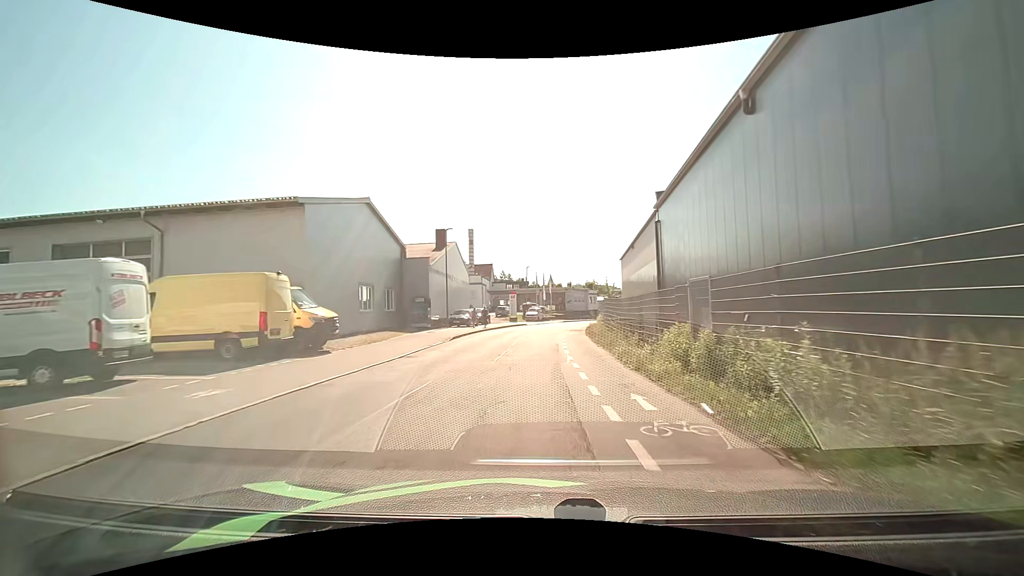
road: residential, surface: asphalt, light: Day
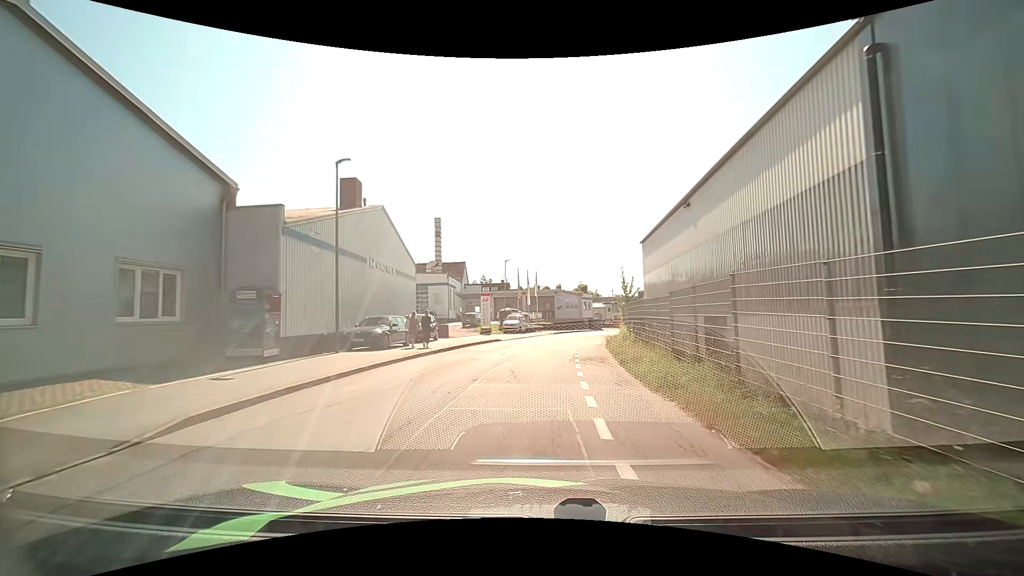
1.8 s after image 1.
(+0.4, +19.0) m; +3°
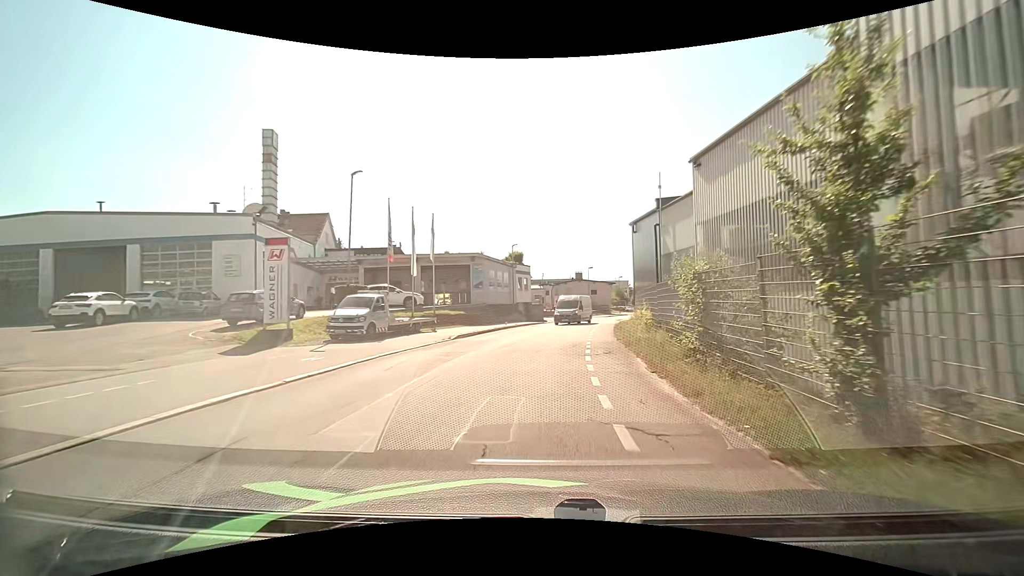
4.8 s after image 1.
(+0.8, +31.2) m; +6°
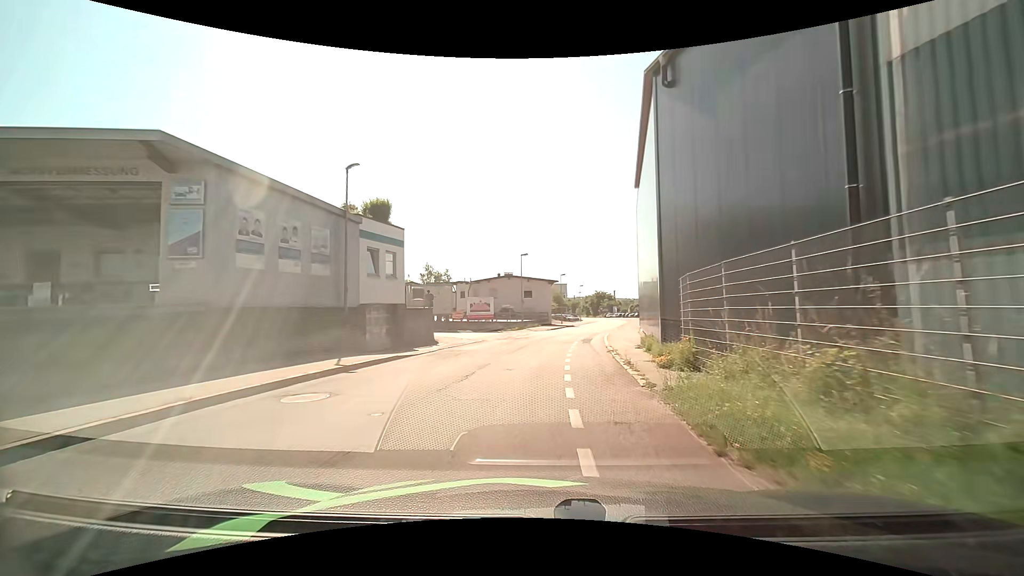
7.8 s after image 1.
(+2.2, +29.4) m; +6°
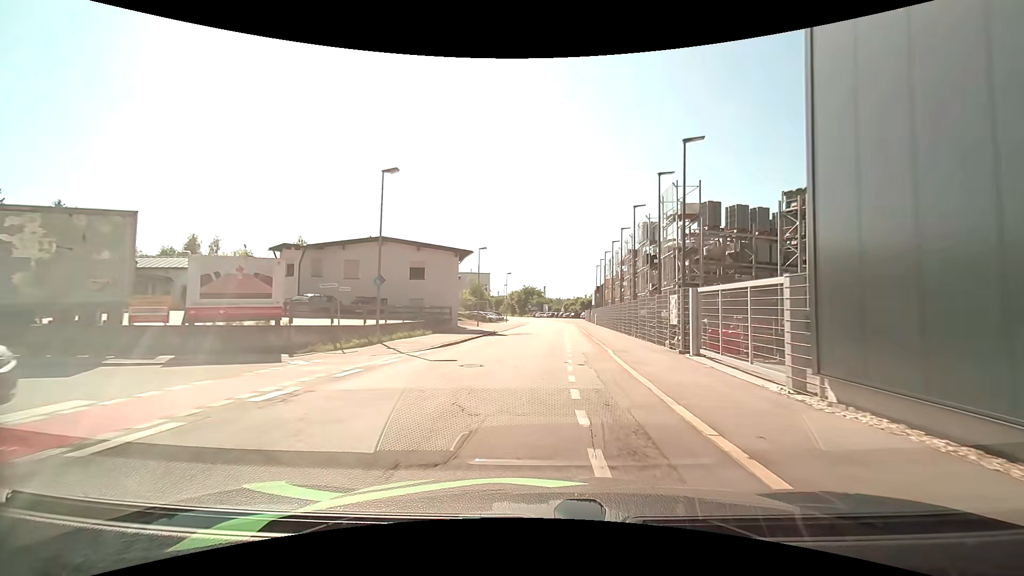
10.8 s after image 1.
(+2.7, +30.2) m; +11°
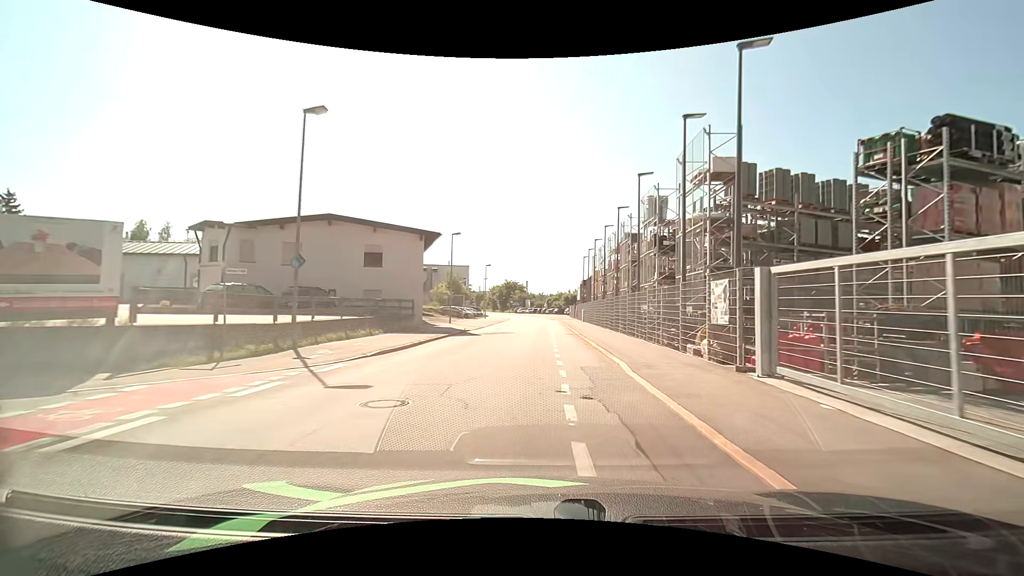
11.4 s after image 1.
(+0.1, +6.2) m; +2°
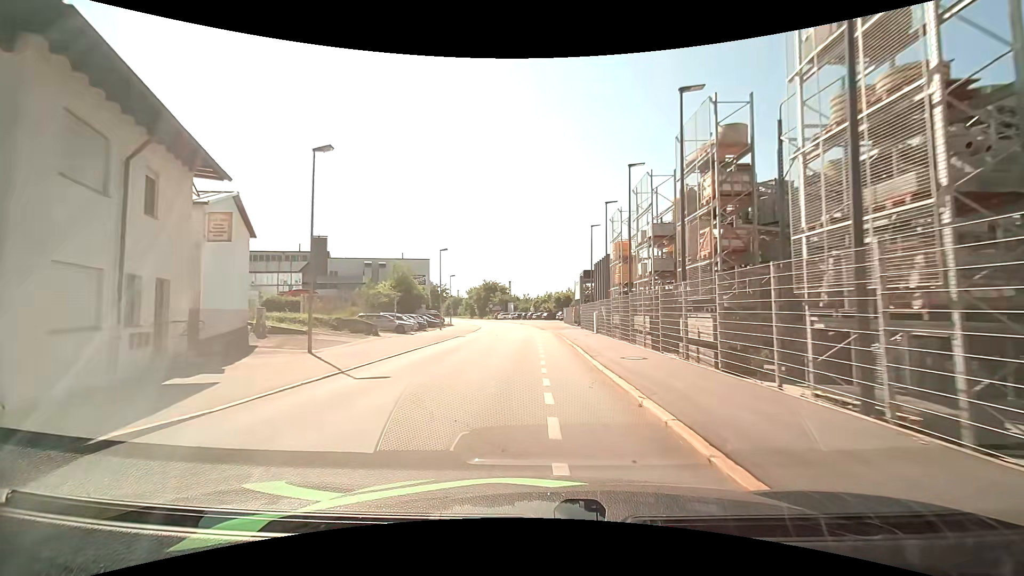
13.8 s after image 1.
(+0.7, +24.6) m; +3°
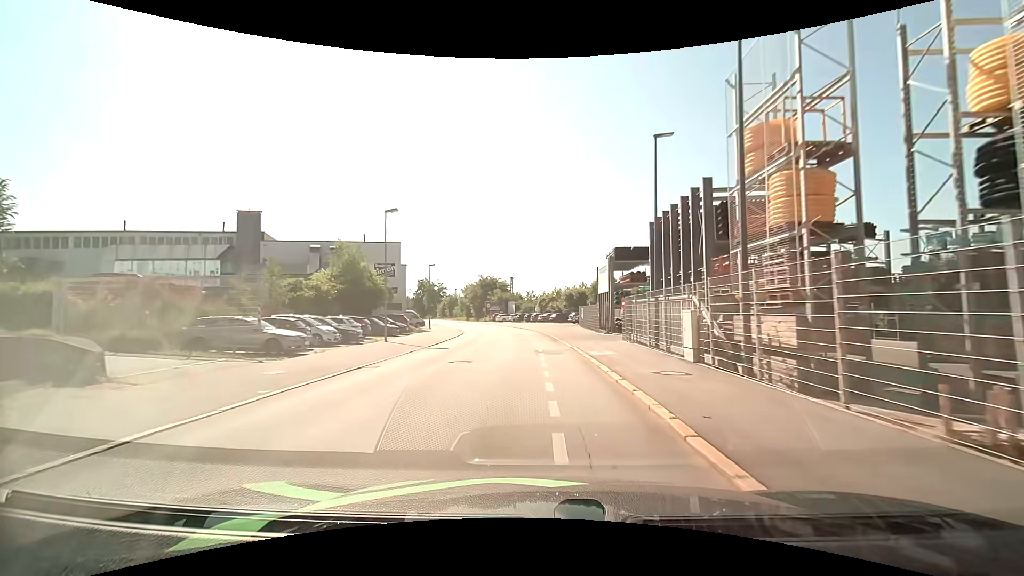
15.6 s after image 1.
(-0.2, +19.3) m; -1°
